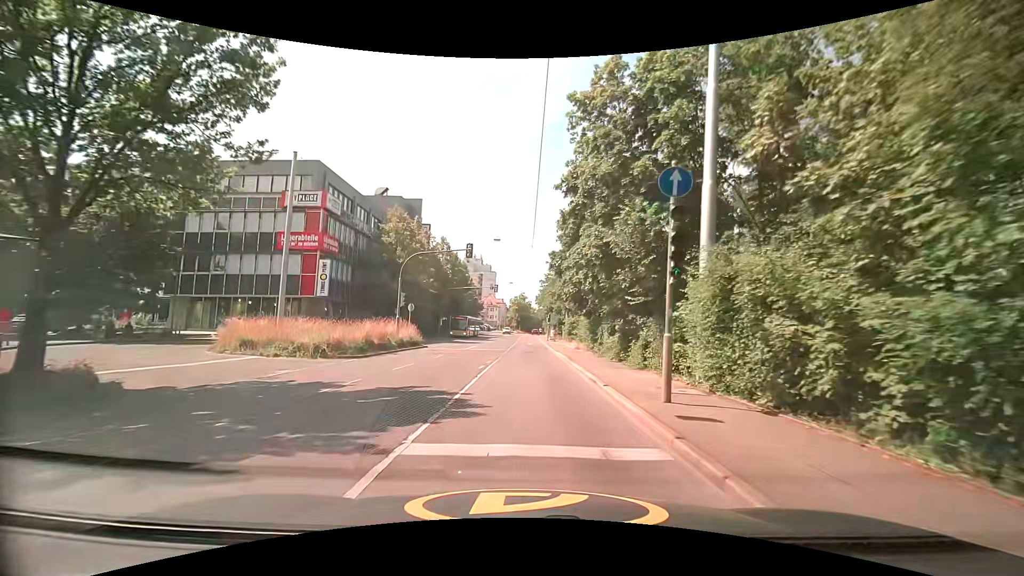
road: secondary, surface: asphalt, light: Day
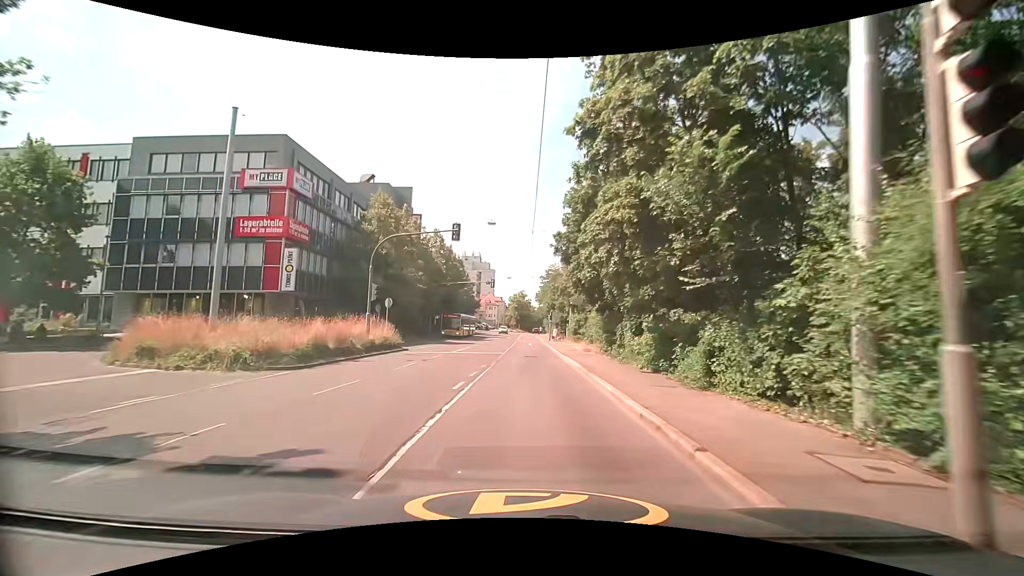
(+0.1, +6.0) m; +1°
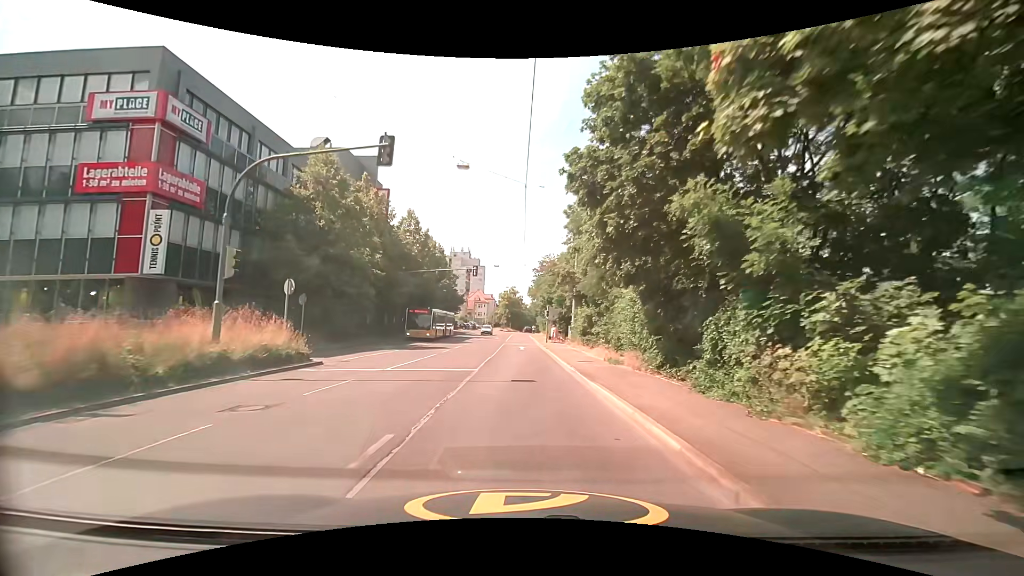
(0.0, +12.1) m; 0°
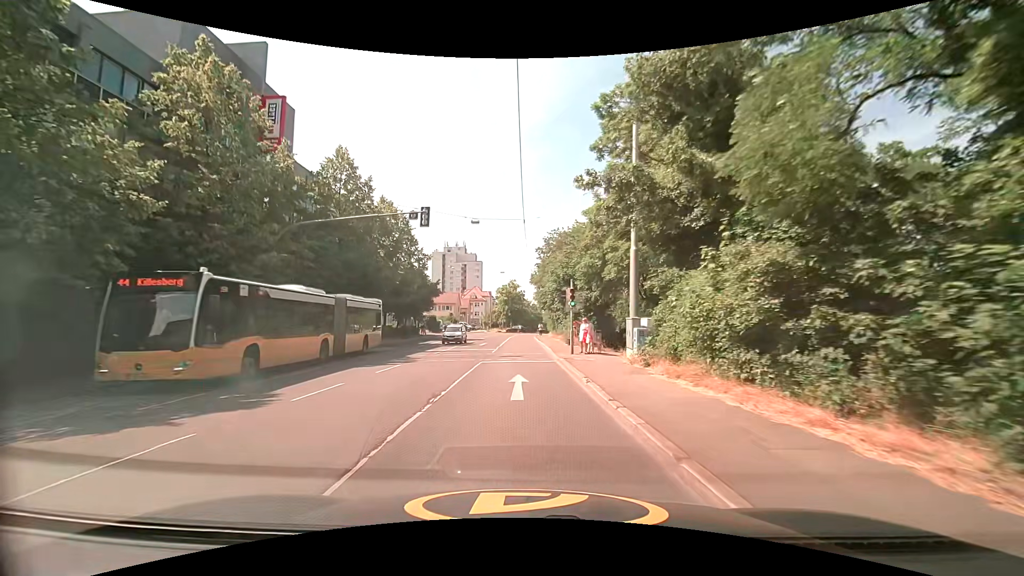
(+0.1, +23.9) m; 0°
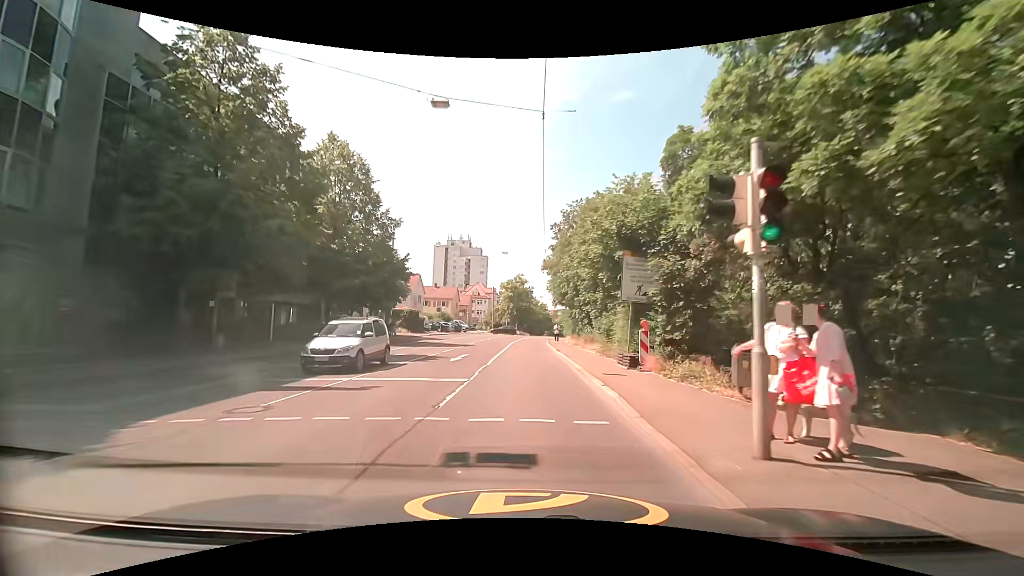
(-0.3, +17.8) m; -1°
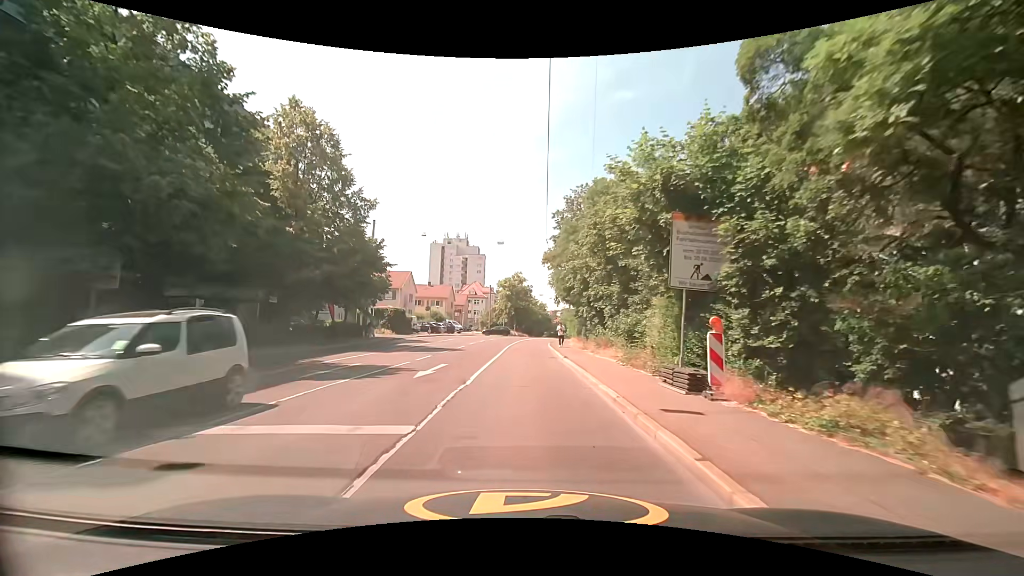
(-0.1, +6.1) m; 0°
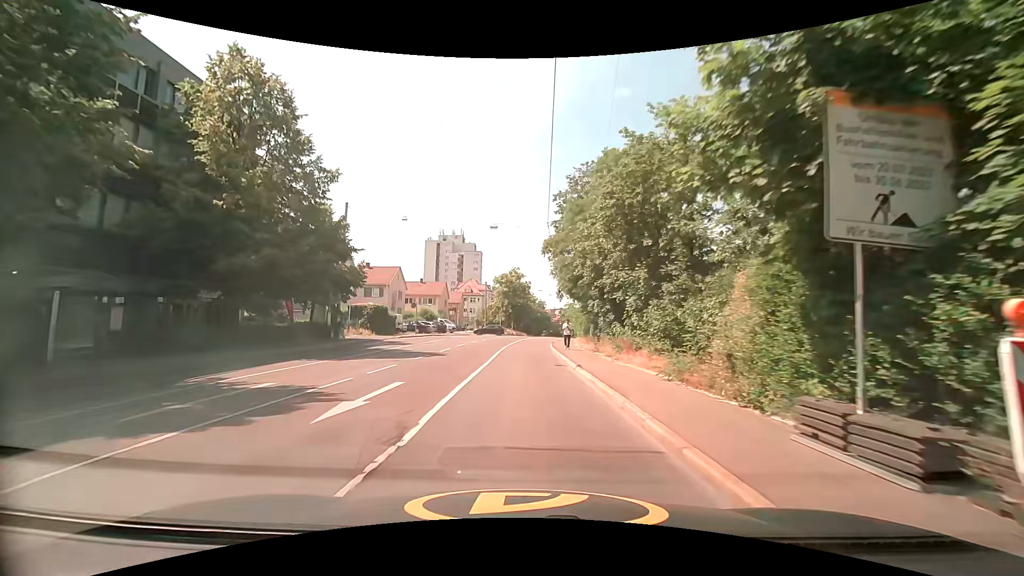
(0.0, +6.1) m; 0°
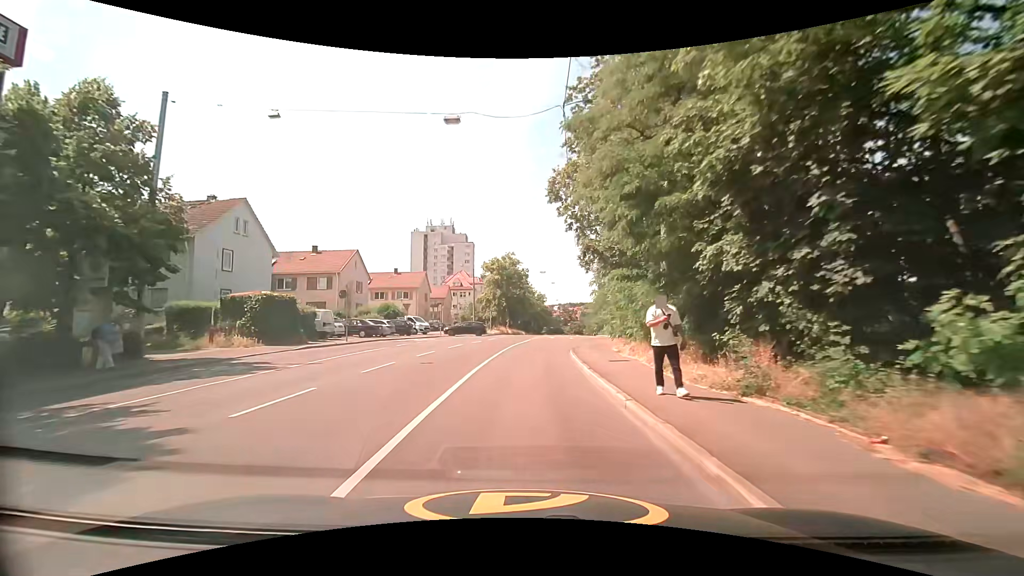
(0.0, +18.6) m; 0°
(0, +10) (0, +20) (+1, +30) (+2, +40) (+3, +50) (+4, +60) (+5, +70) (+5, +80) (+6, +90) (+7, +100) m
